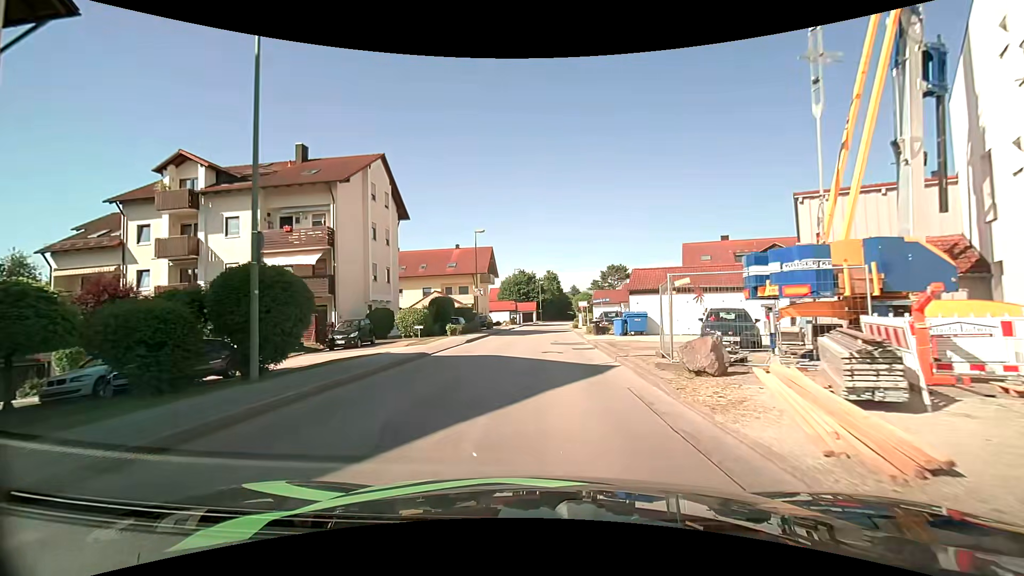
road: unclassified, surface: asphalt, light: Day
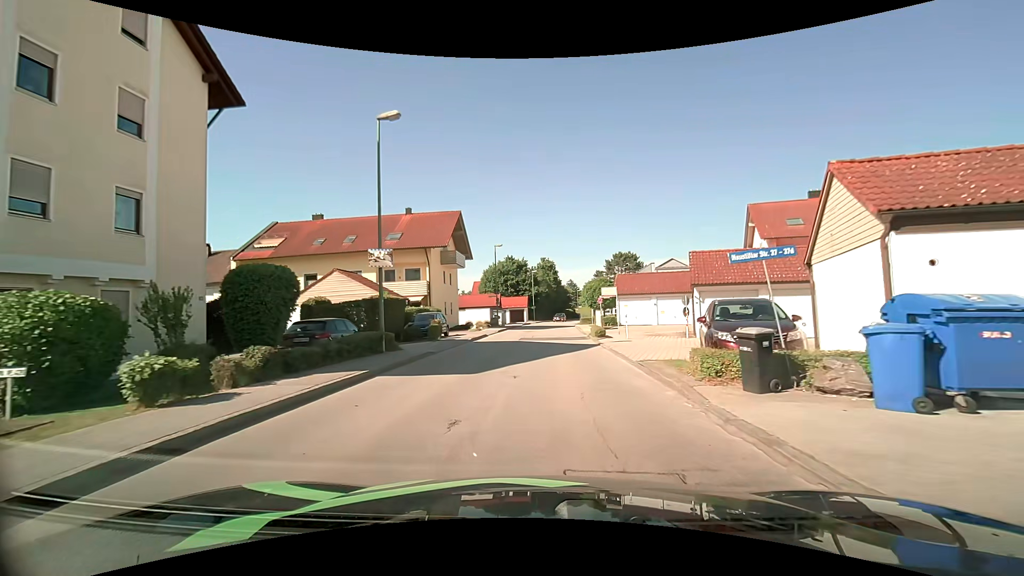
(+0.3, +23.2) m; +2°
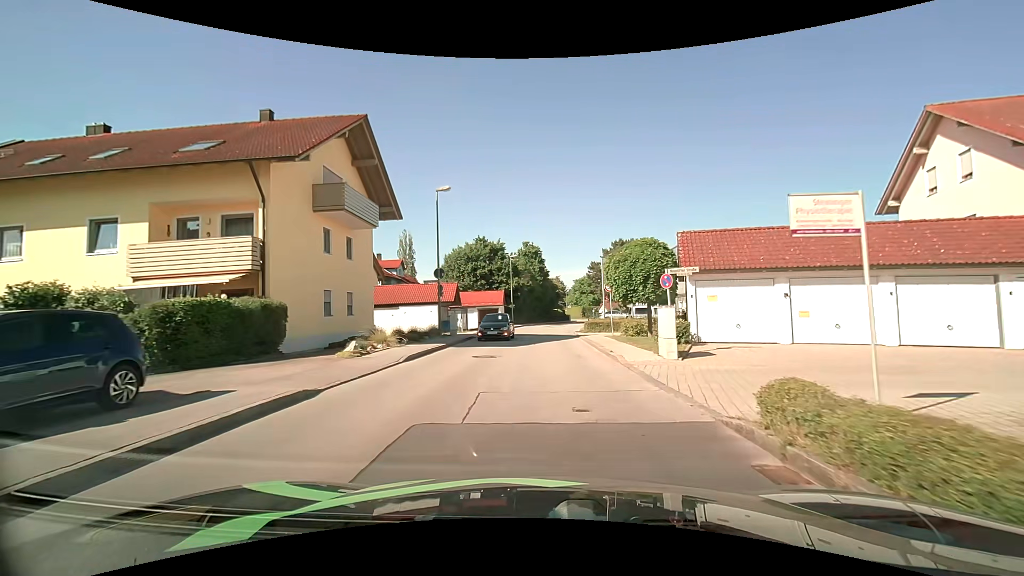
(0.0, +22.4) m; +1°
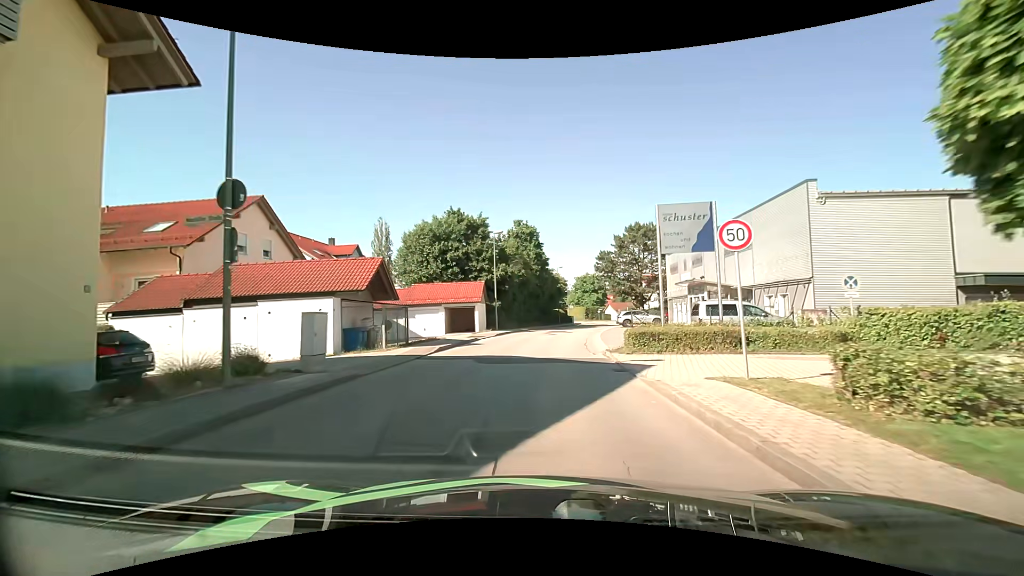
(+0.3, +18.1) m; +1°
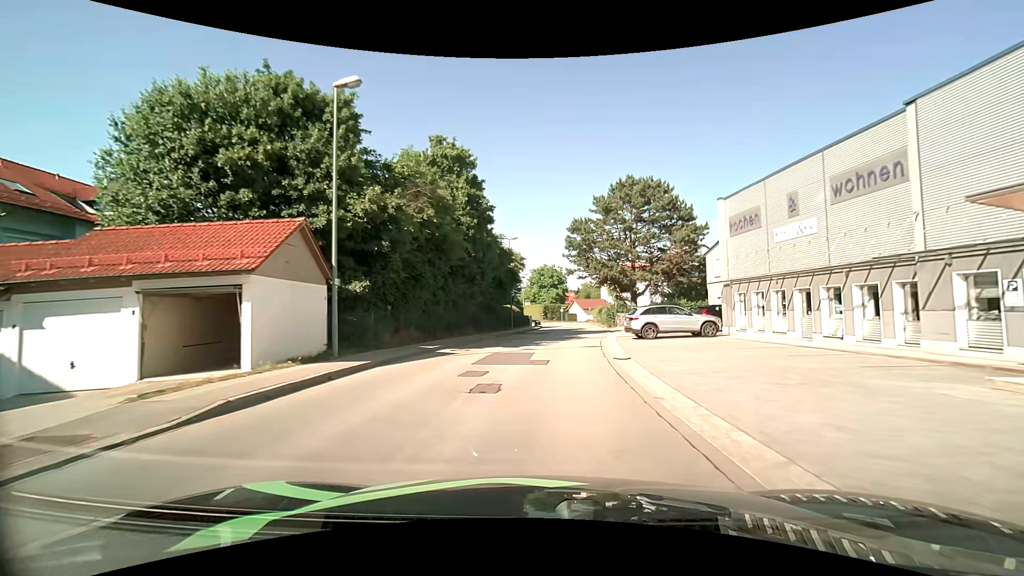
(+0.3, +26.5) m; +4°
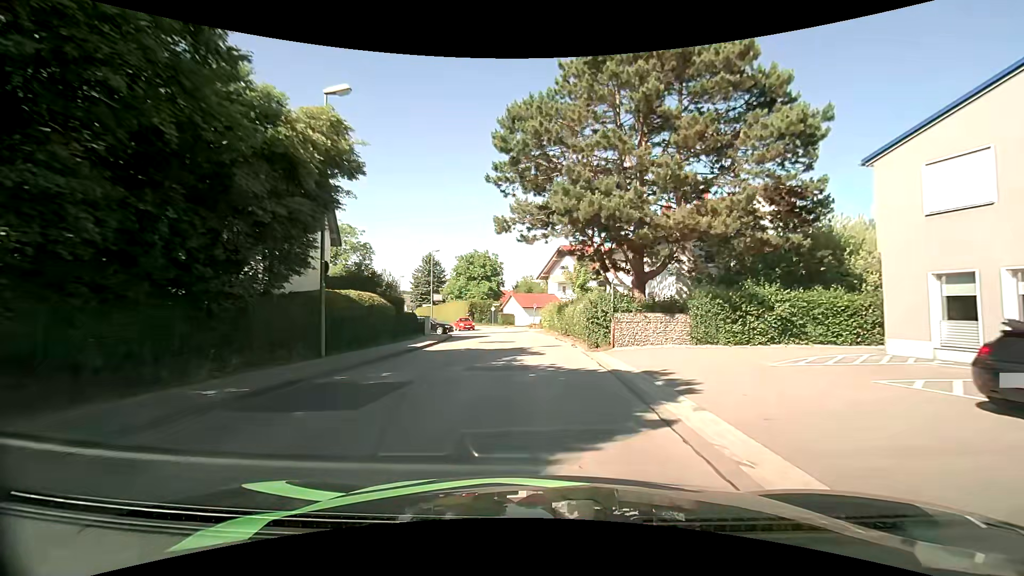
(+1.7, +28.8) m; +7°
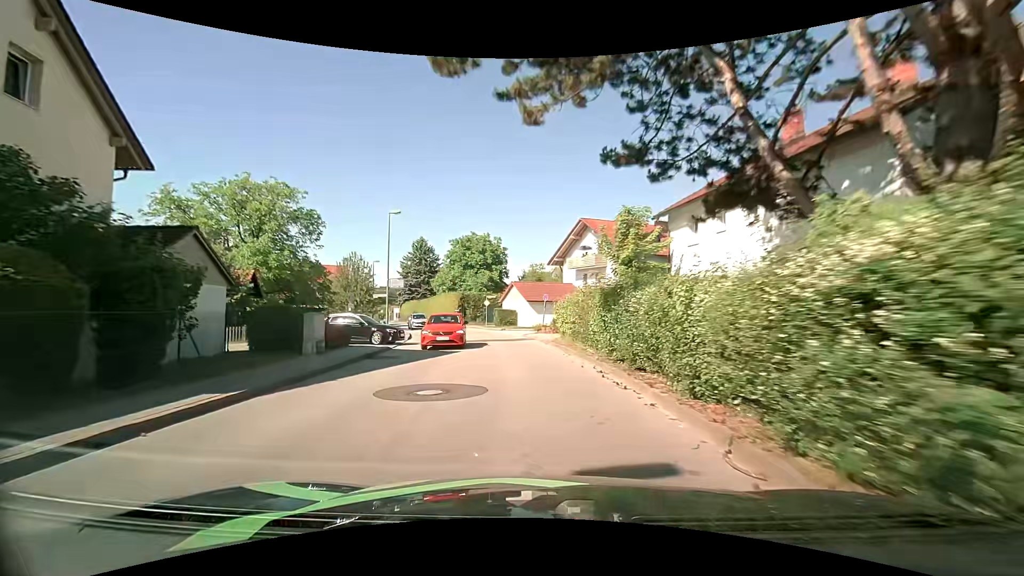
(0.0, +17.5) m; -1°
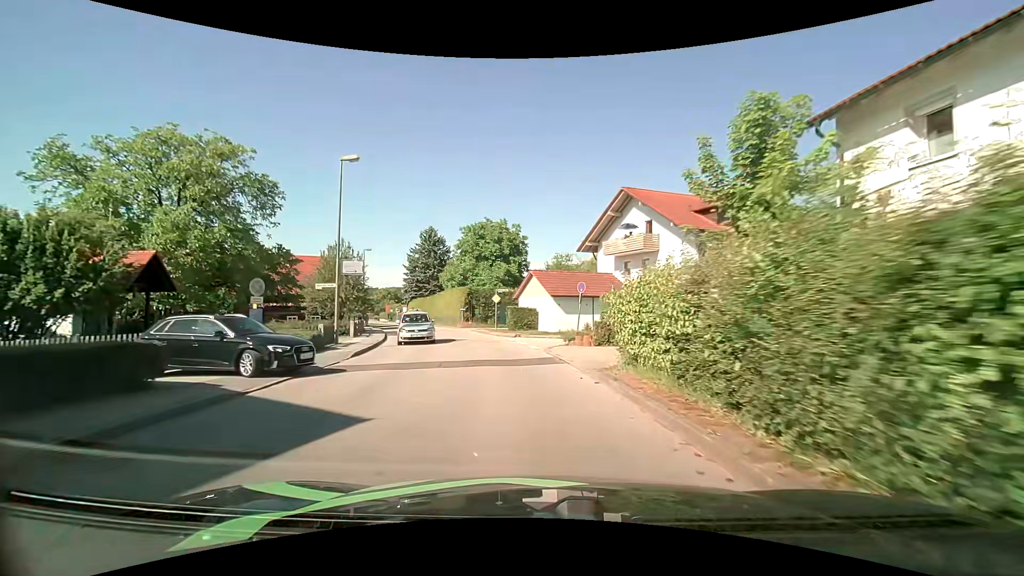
(-0.3, +11.7) m; -3°
(0, +10) (-1, +20) (-3, +30) (-6, +39) (-10, +49) (-13, +58) (-17, +67) (-21, +77) (-24, +86) (-28, +95) m
